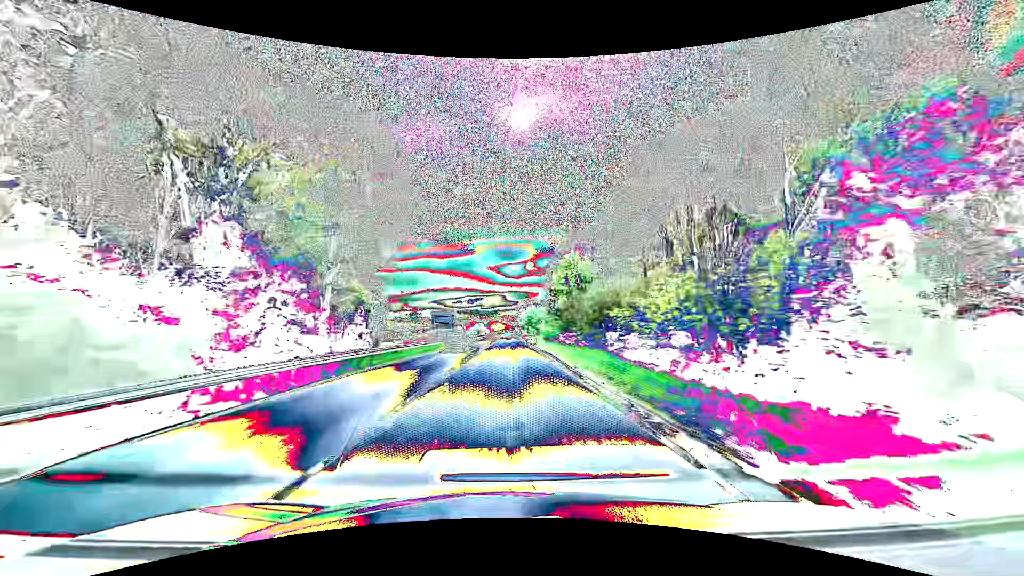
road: primary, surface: asphalt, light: Day
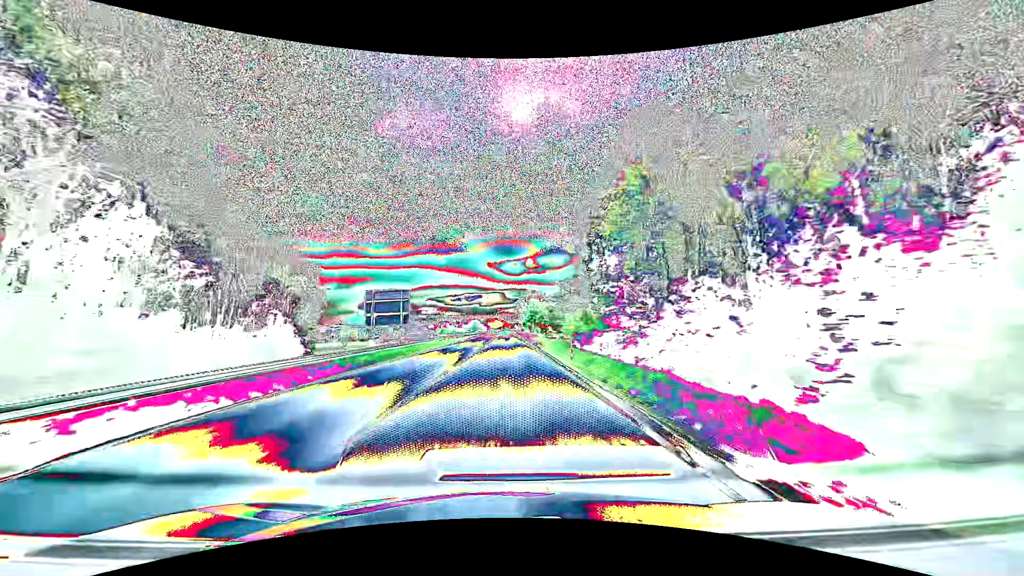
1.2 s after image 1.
(+0.2, +31.6) m; 0°
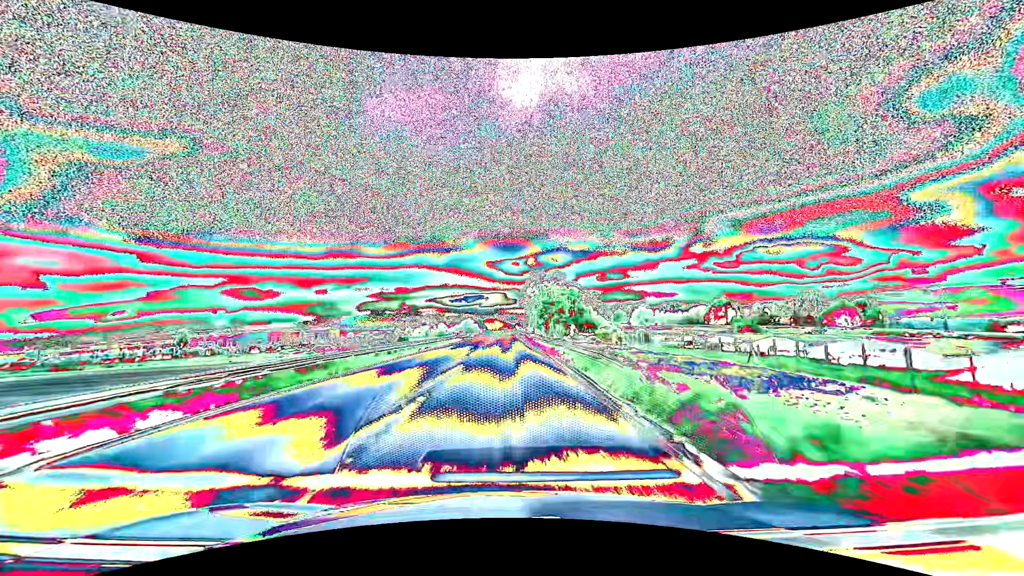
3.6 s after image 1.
(+0.1, +63.3) m; 0°
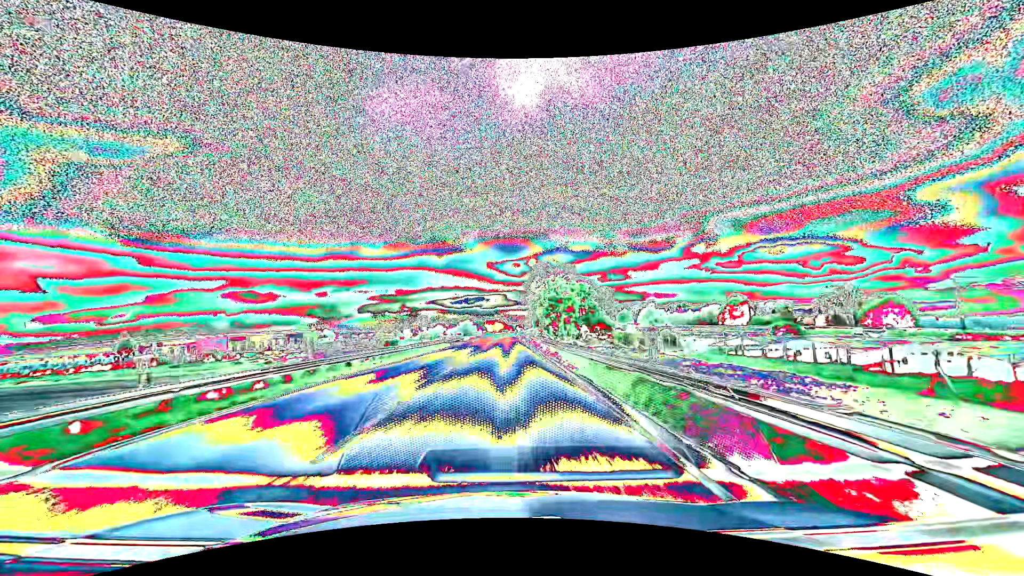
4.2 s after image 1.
(0.0, +15.8) m; 0°
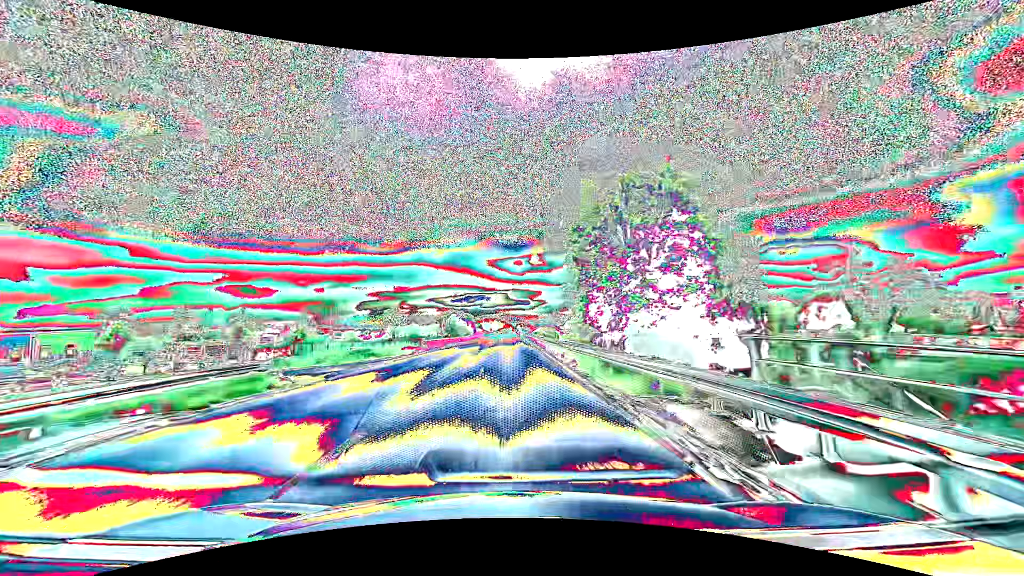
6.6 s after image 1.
(-0.1, +63.2) m; 0°
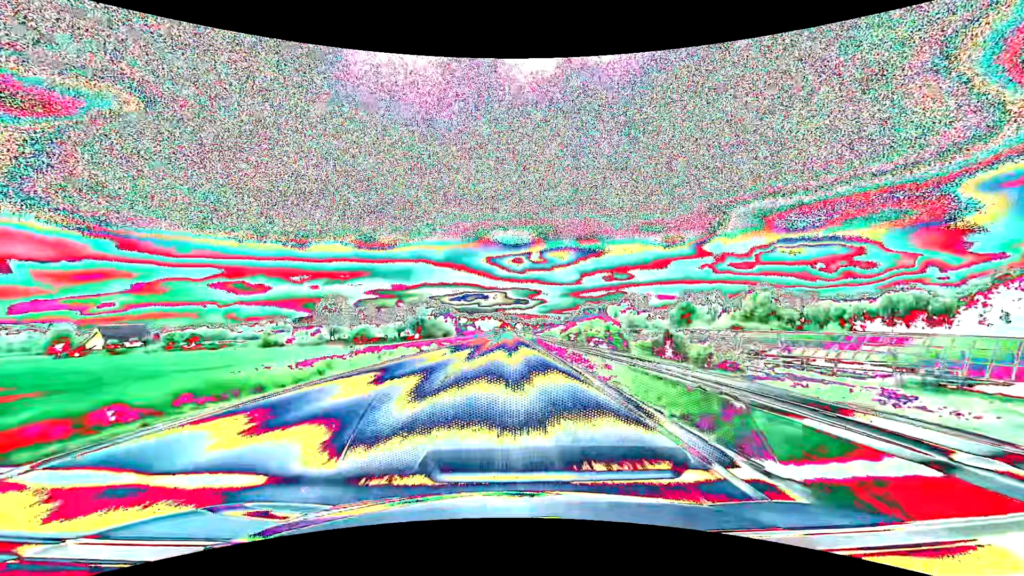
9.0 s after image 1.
(+0.3, +63.1) m; +1°
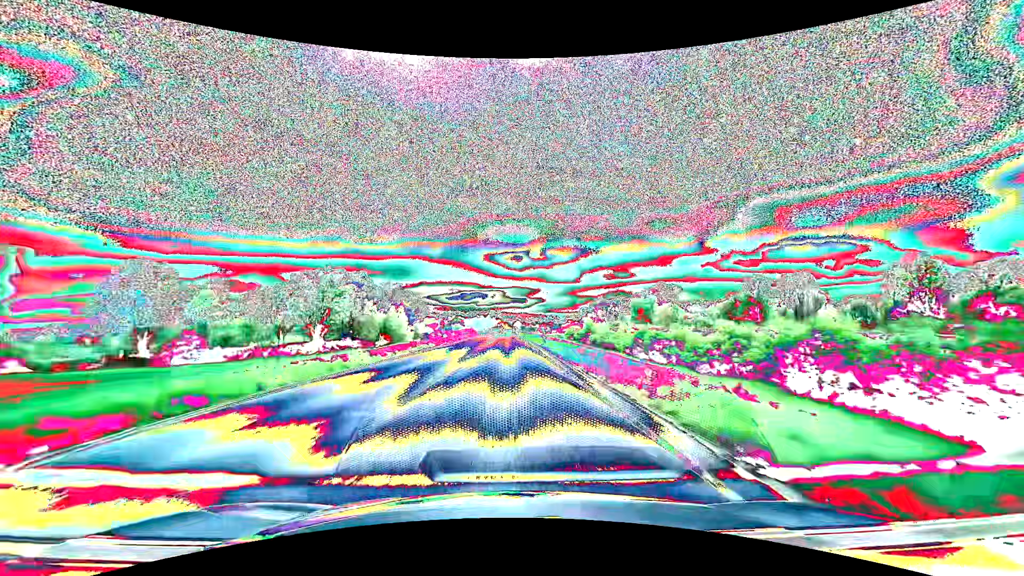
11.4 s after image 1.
(+0.3, +63.3) m; 0°
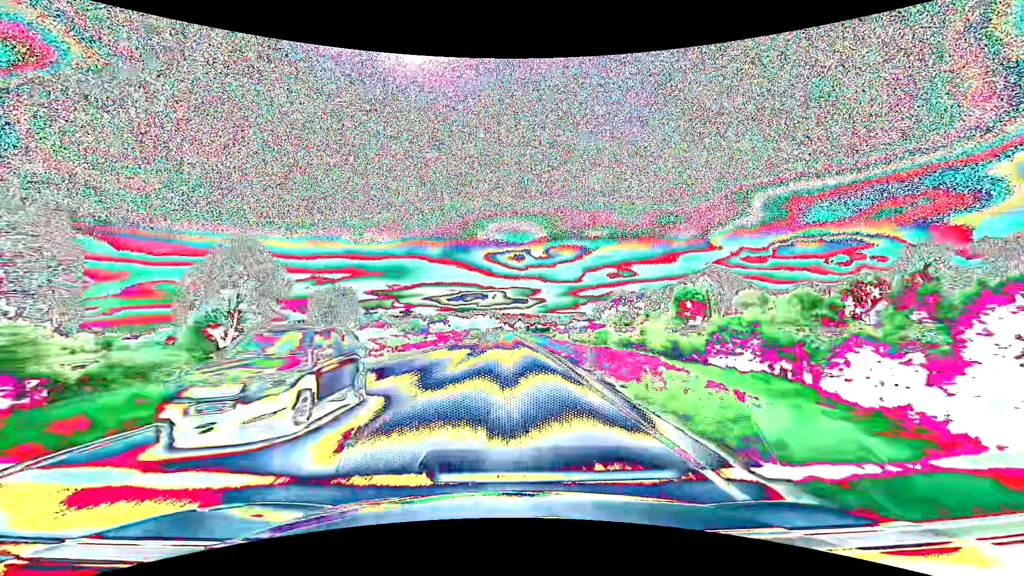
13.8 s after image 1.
(-0.1, +63.4) m; 0°
(0, +10) (0, +20) (0, +30) (0, +40) (0, +50) (0, +60) (0, +70) (0, +80) (0, +90) (0, +100) m
